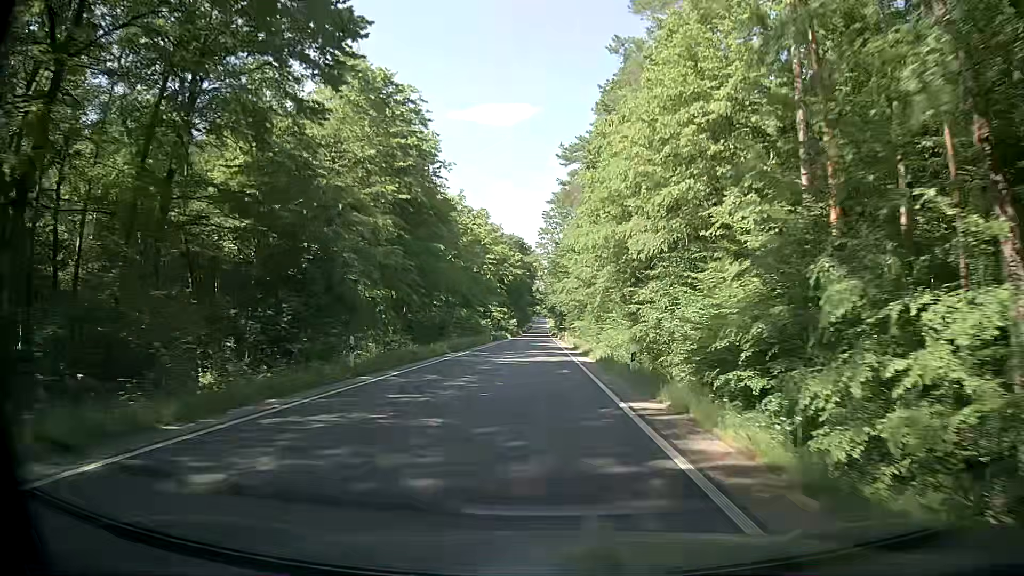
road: secondary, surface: asphalt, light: Day
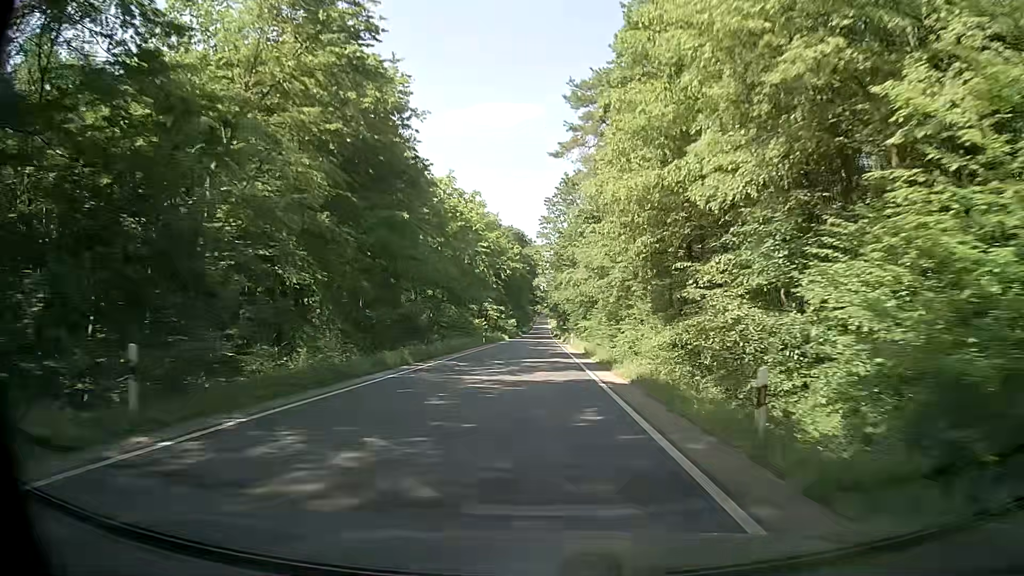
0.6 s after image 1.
(+0.1, +10.9) m; 0°
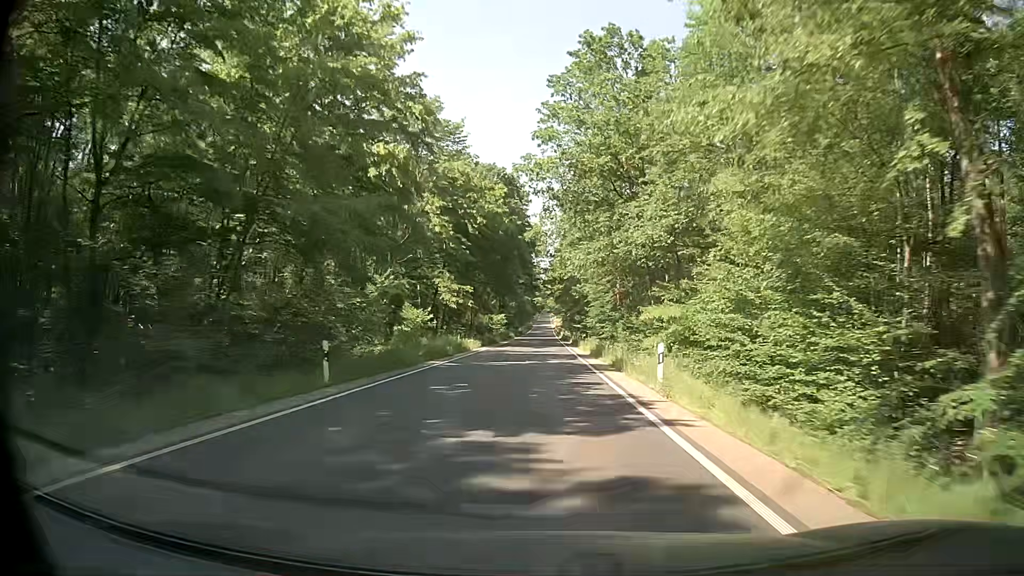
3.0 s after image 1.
(0.0, +43.7) m; +1°
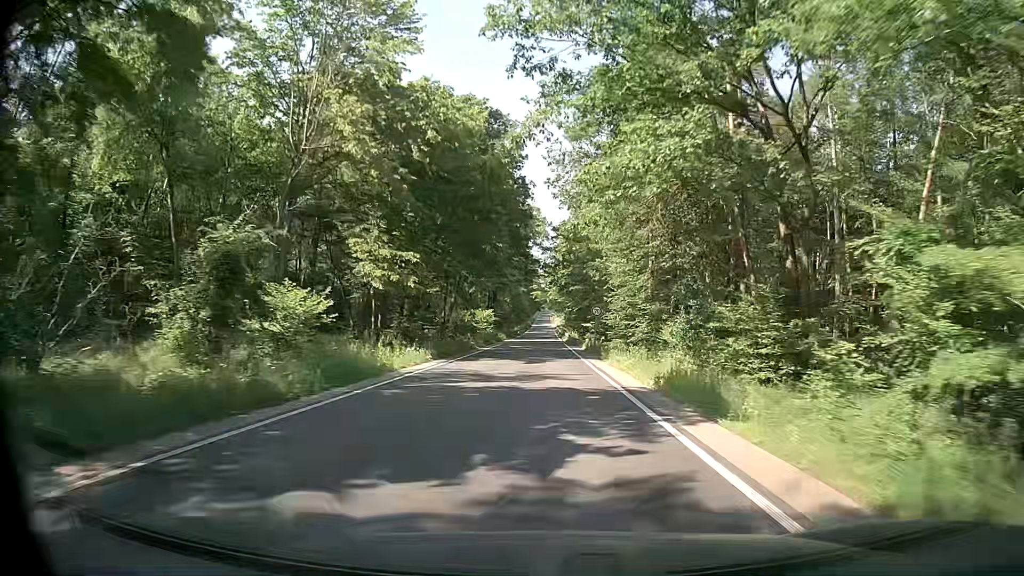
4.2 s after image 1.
(-0.3, +21.8) m; 0°
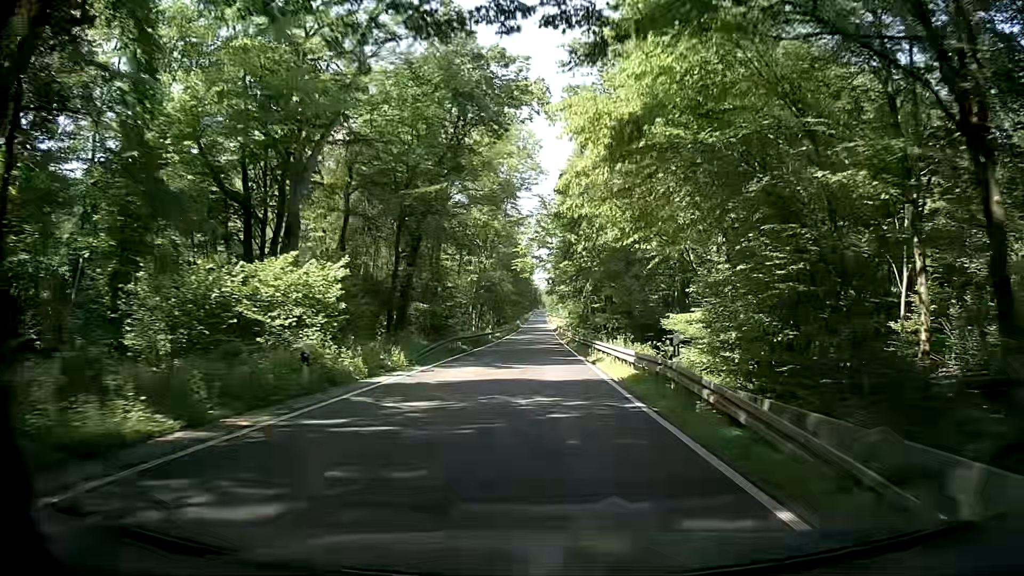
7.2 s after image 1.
(-0.2, +54.5) m; 0°
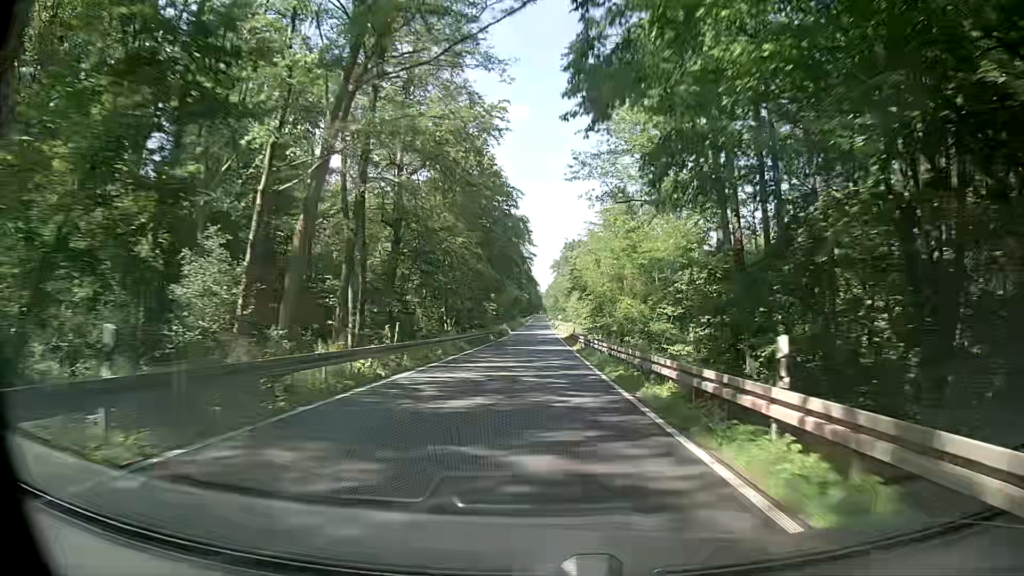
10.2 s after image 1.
(-0.3, +54.5) m; 0°
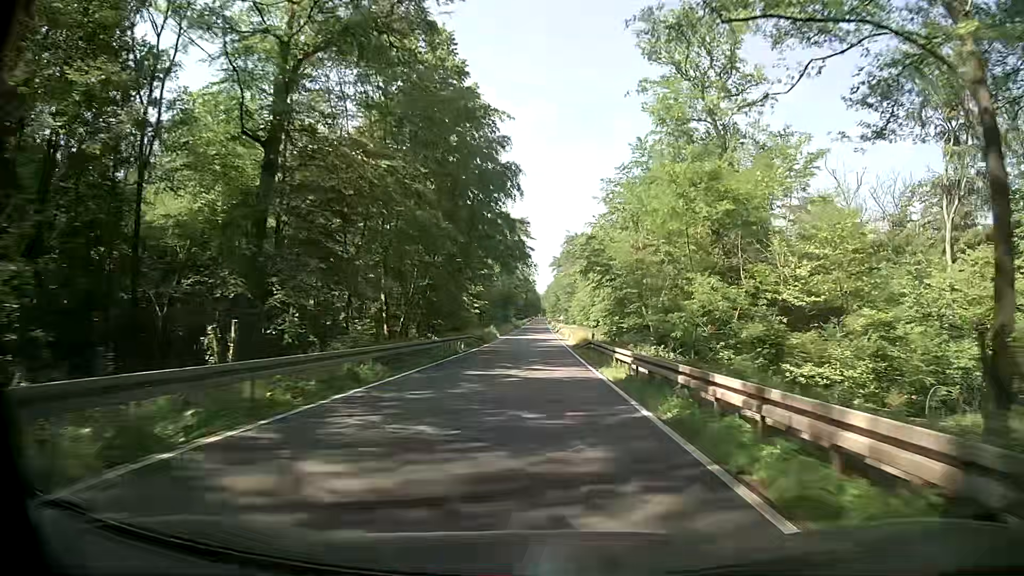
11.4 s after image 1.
(-0.1, +21.8) m; -1°
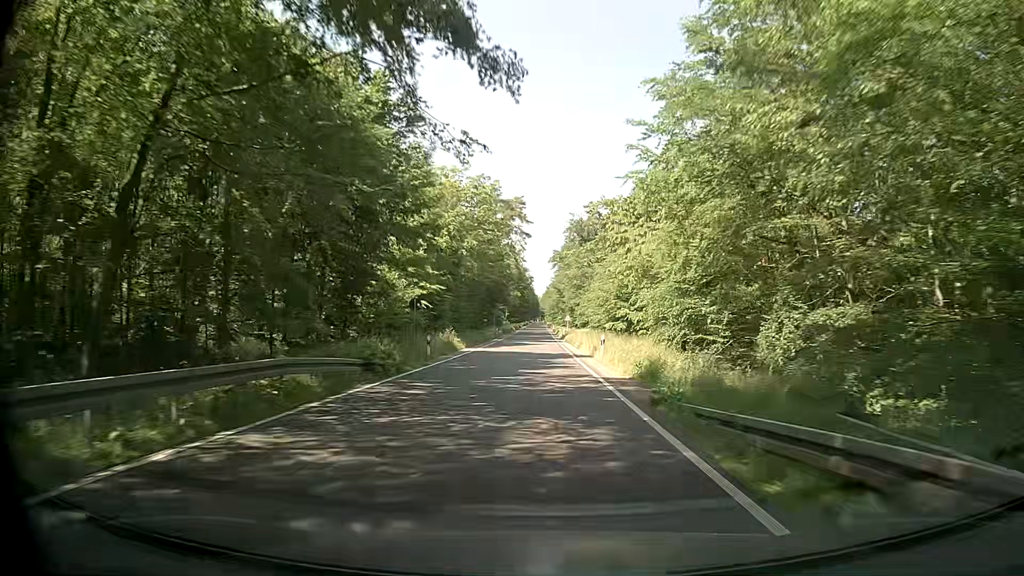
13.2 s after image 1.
(+0.4, +32.6) m; +1°
(0, +10) (0, +20) (0, +30) (0, +40) (0, +50) (0, +60) (0, +70) (0, +80) (0, +90) (0, +100) m
